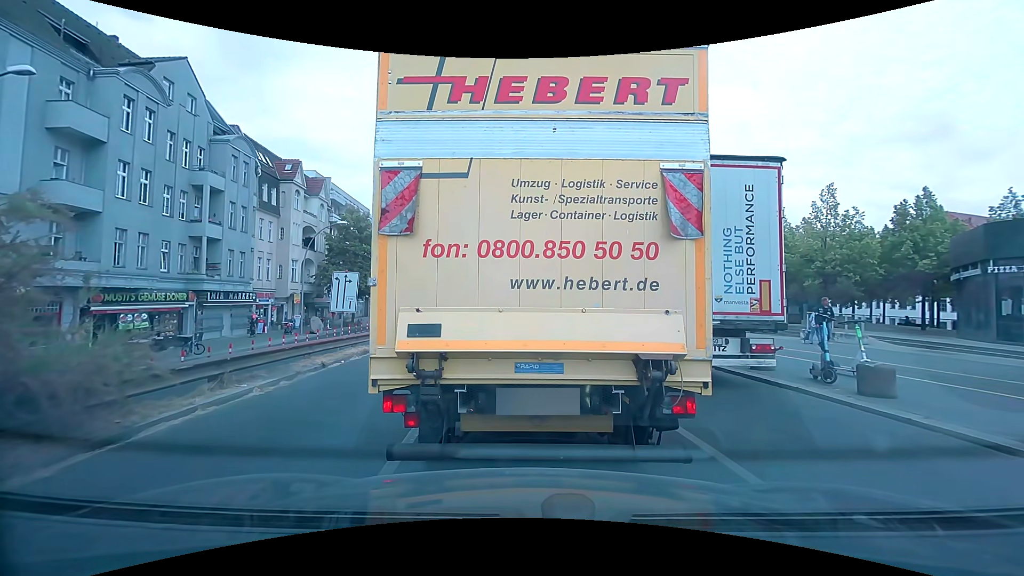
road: primary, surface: asphalt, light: Day
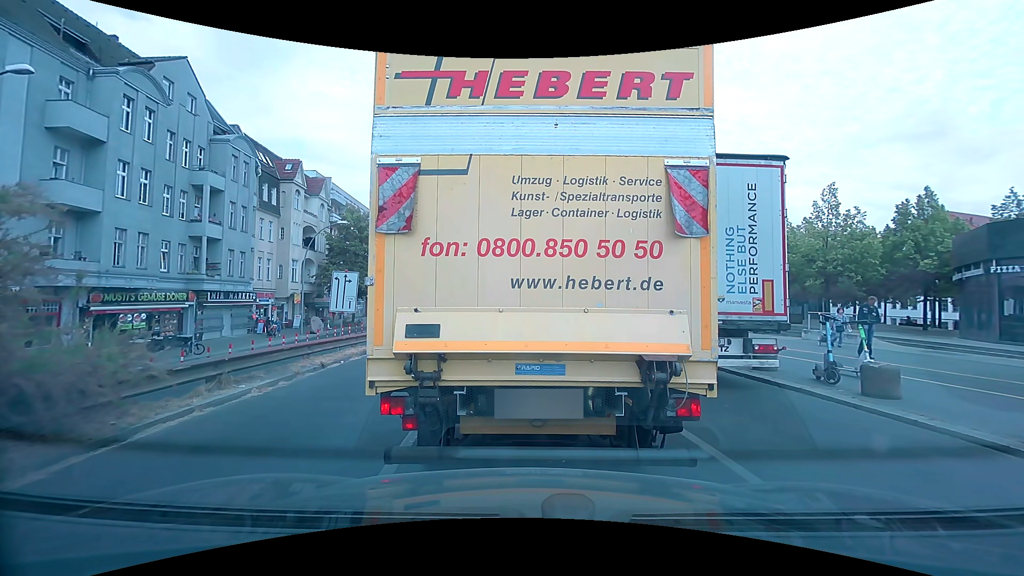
(0.0, +0.1) m; 0°
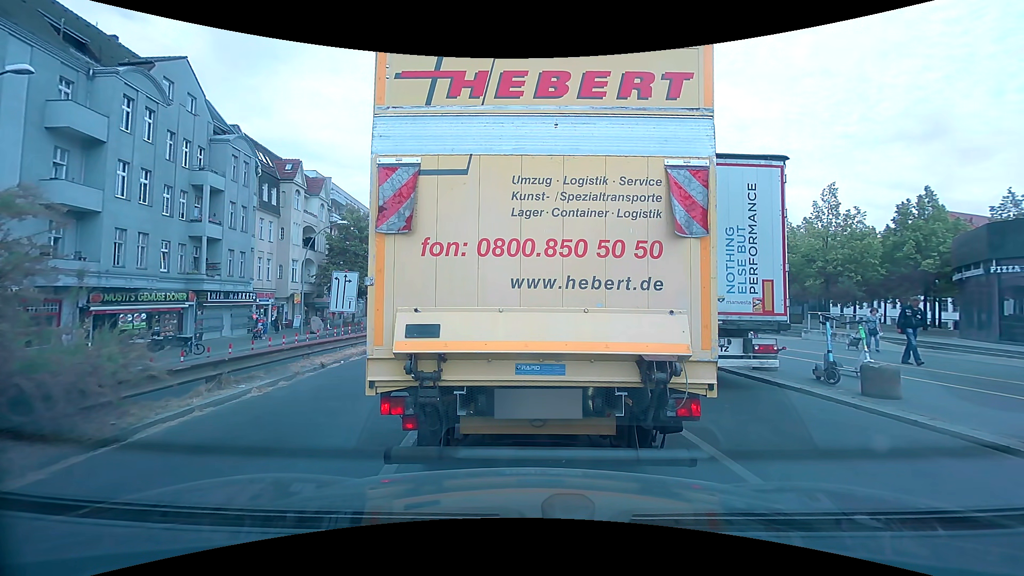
(0.0, 0.0) m; 0°
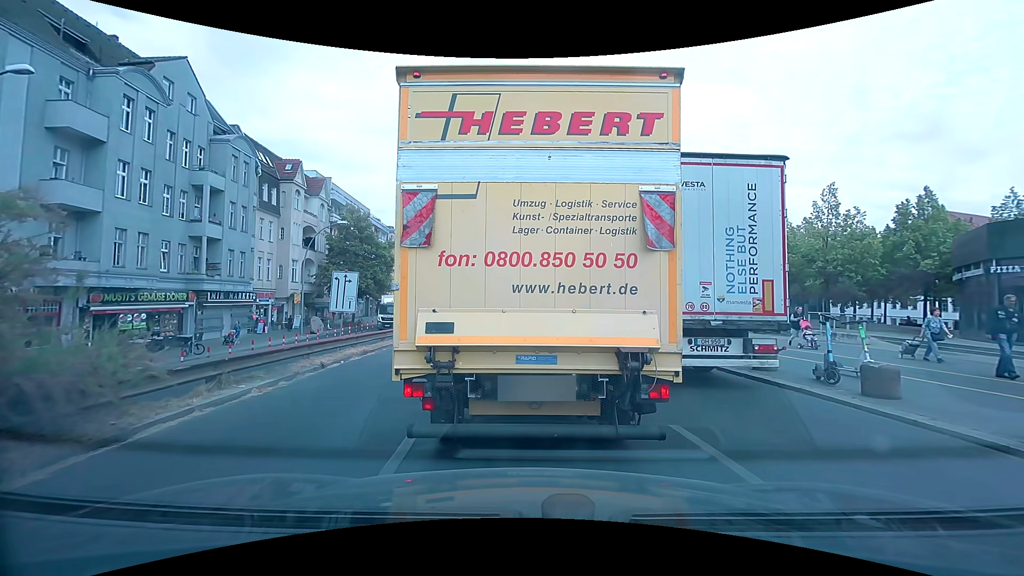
(0.0, 0.0) m; 0°
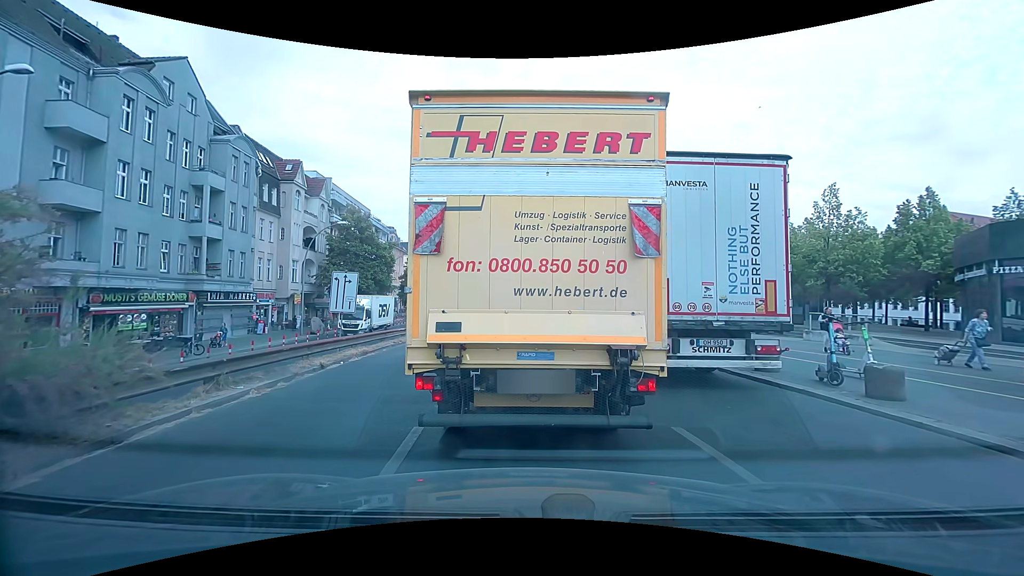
(0.0, 0.0) m; 0°
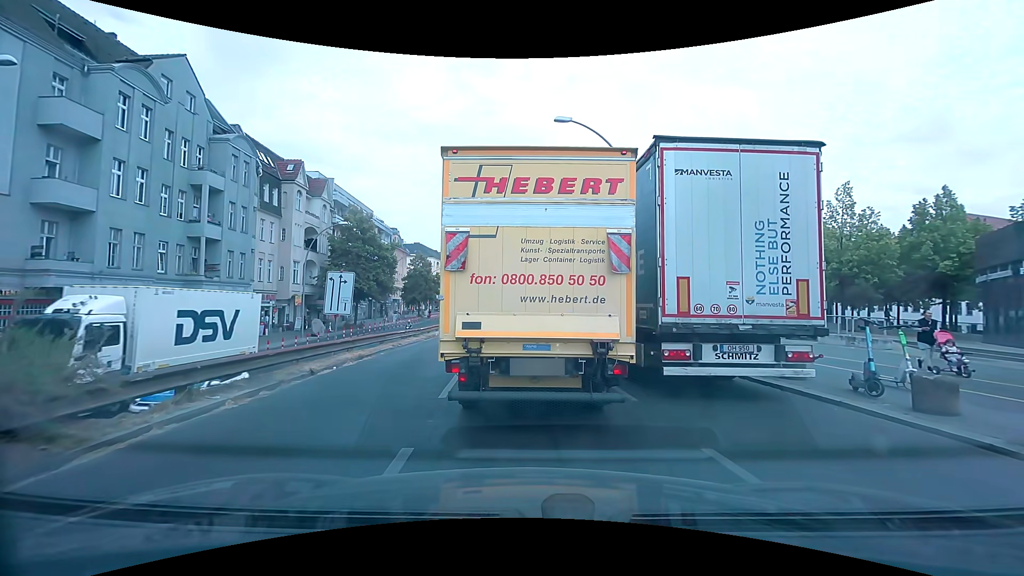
(0.0, +0.8) m; 0°
